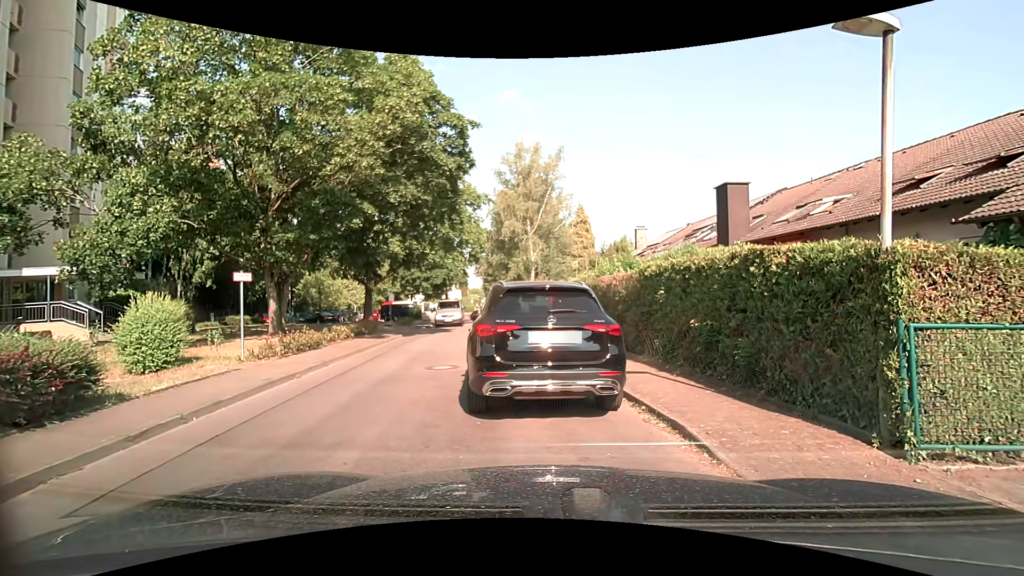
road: residential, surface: asphalt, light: Day
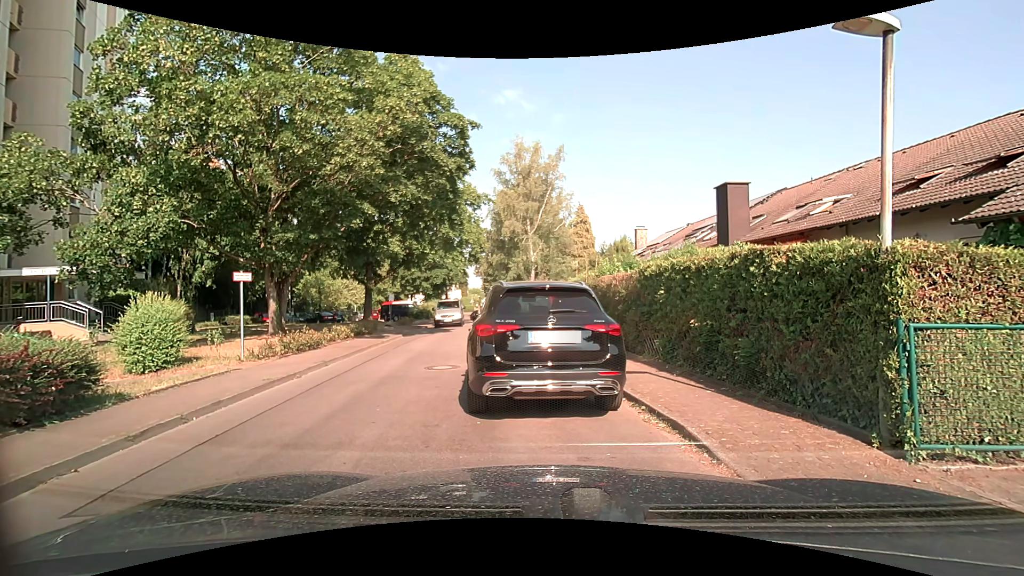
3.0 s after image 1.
(0.0, 0.0) m; 0°
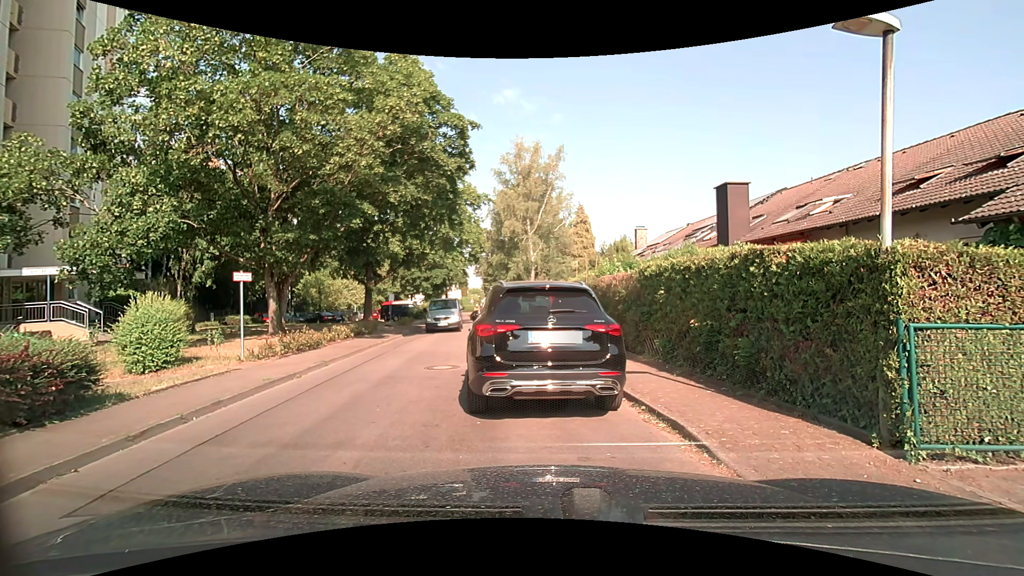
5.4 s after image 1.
(0.0, 0.0) m; 0°
